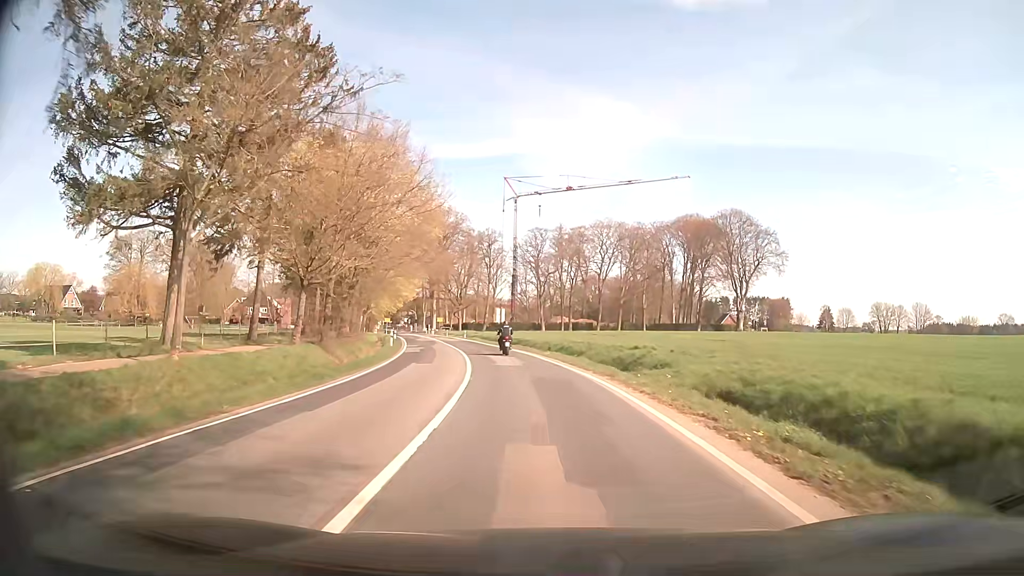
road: secondary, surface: asphalt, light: Day
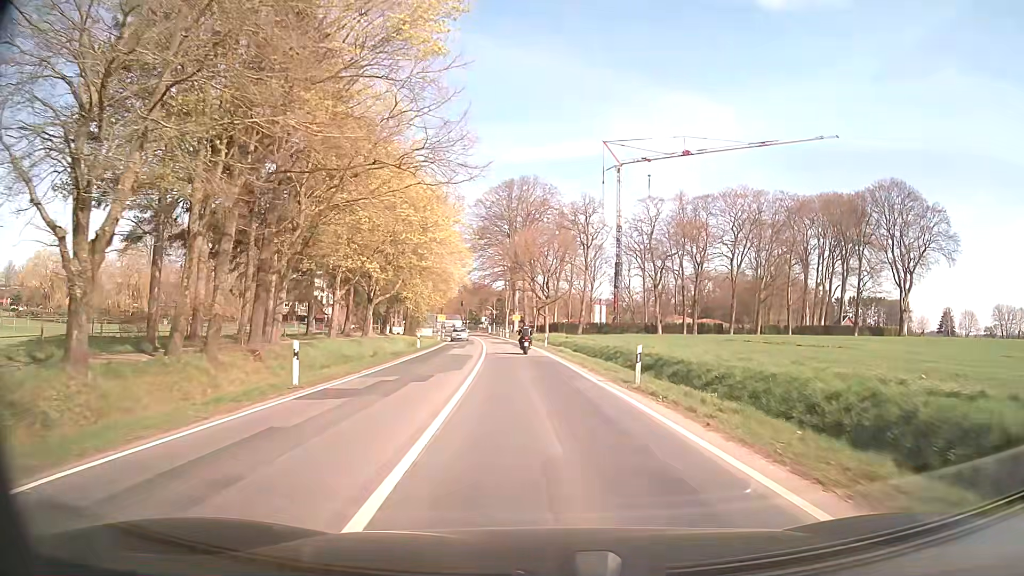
(-2.7, +35.1) m; -8°
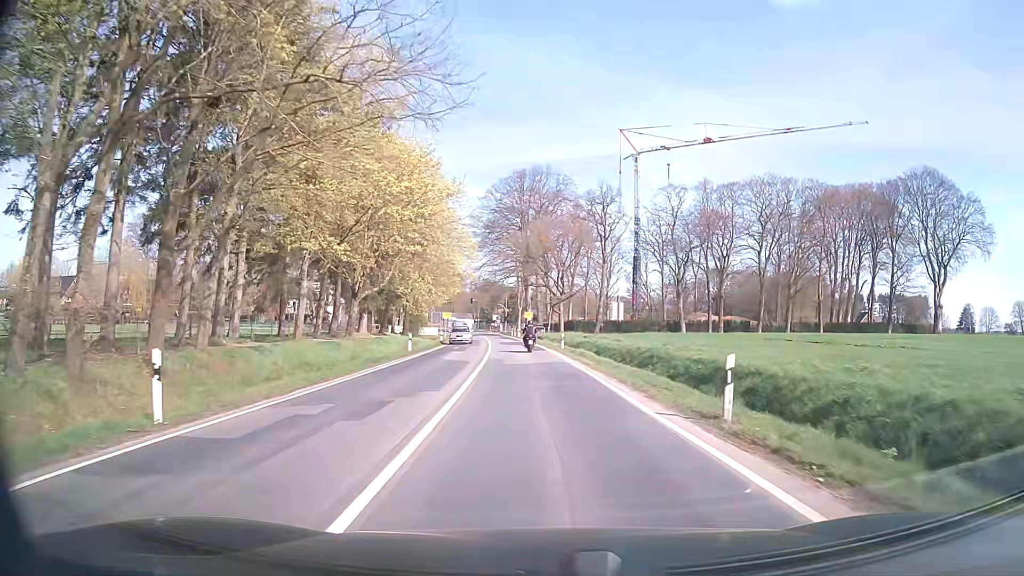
(-0.1, +7.3) m; -1°
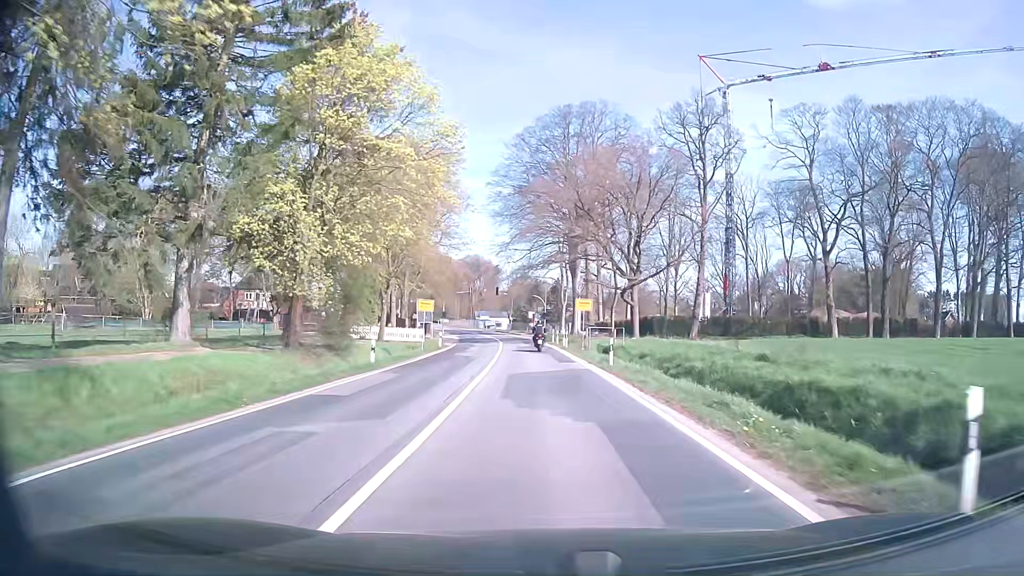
(-1.7, +37.3) m; -4°
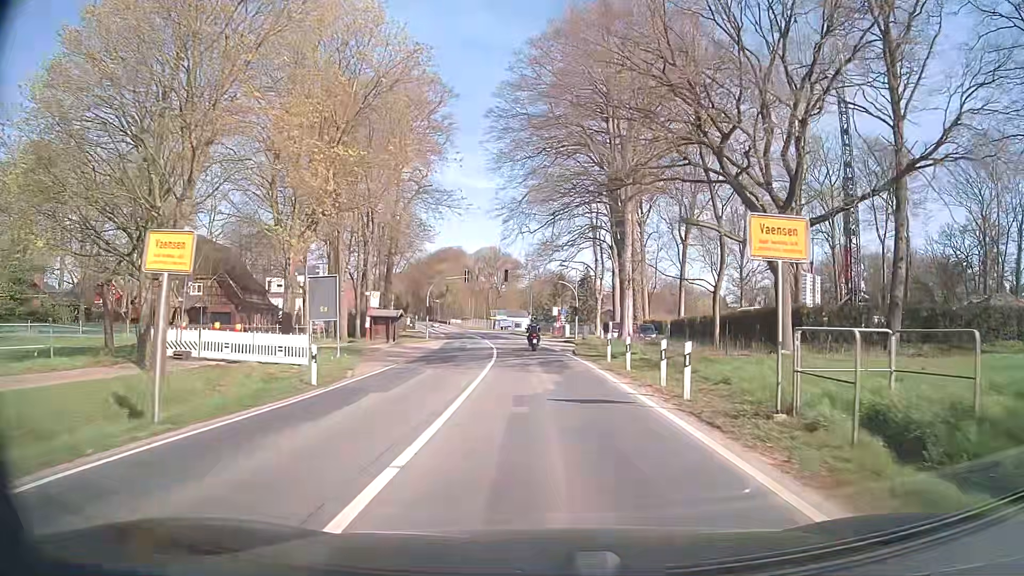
(-0.7, +30.3) m; -2°
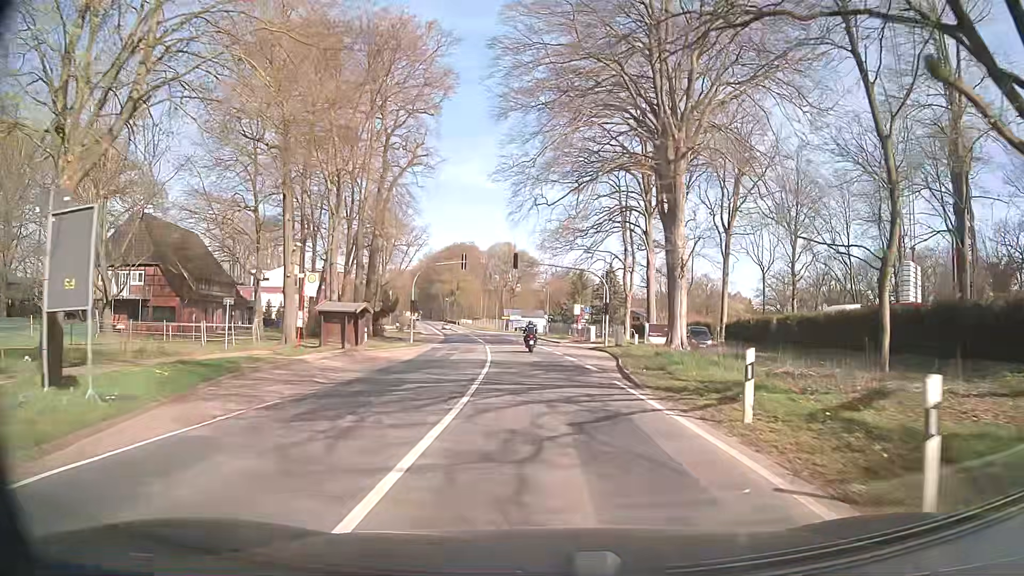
(-0.2, +15.2) m; -1°
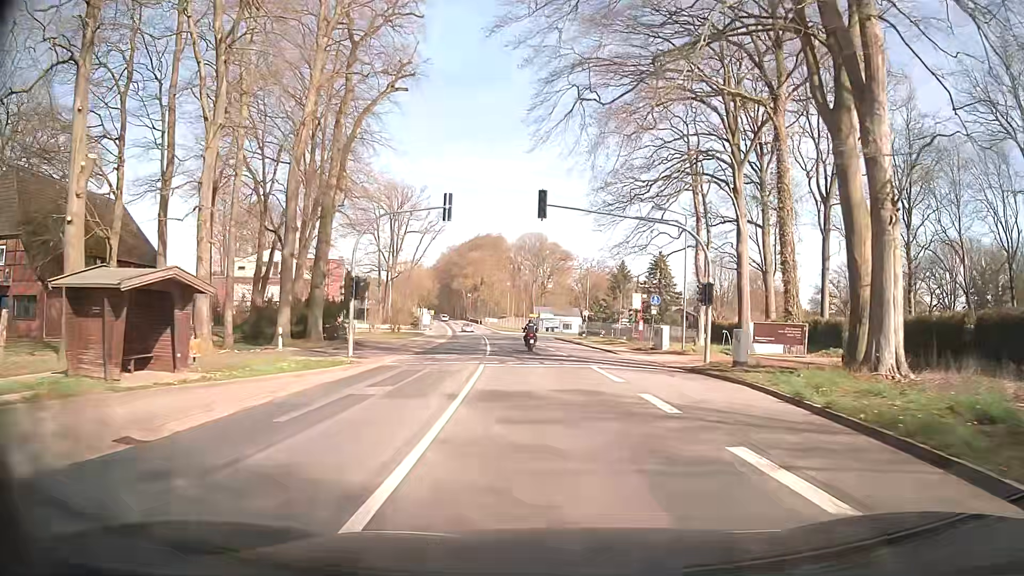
(-0.6, +22.8) m; -3°
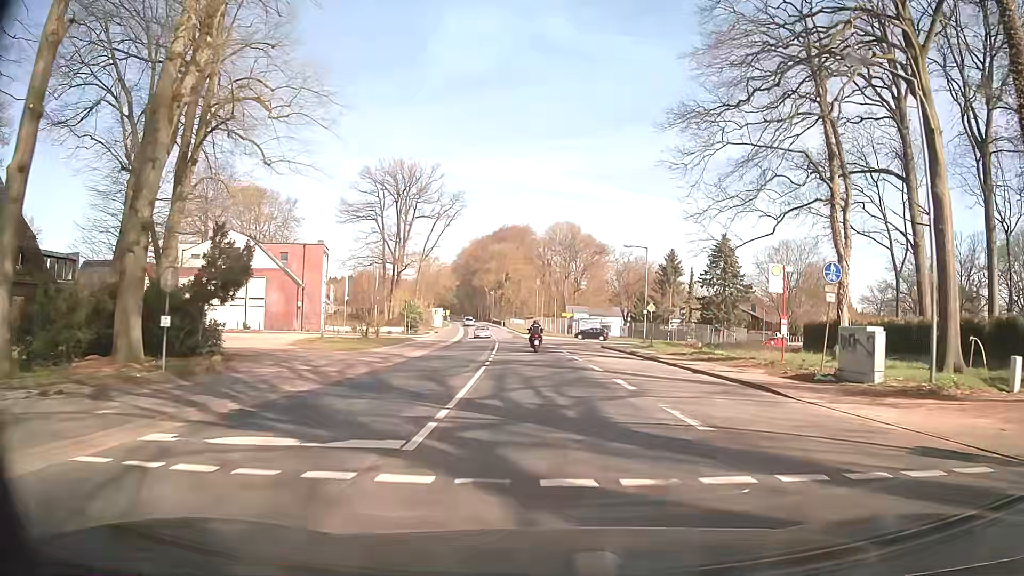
(-0.3, +22.8) m; -2°
(0, +10) (0, +20) (-1, +30) (-1, +40) (-2, +50) (-2, +60) (-3, +70) (-4, +80) (-5, +90) (-6, +100) m
